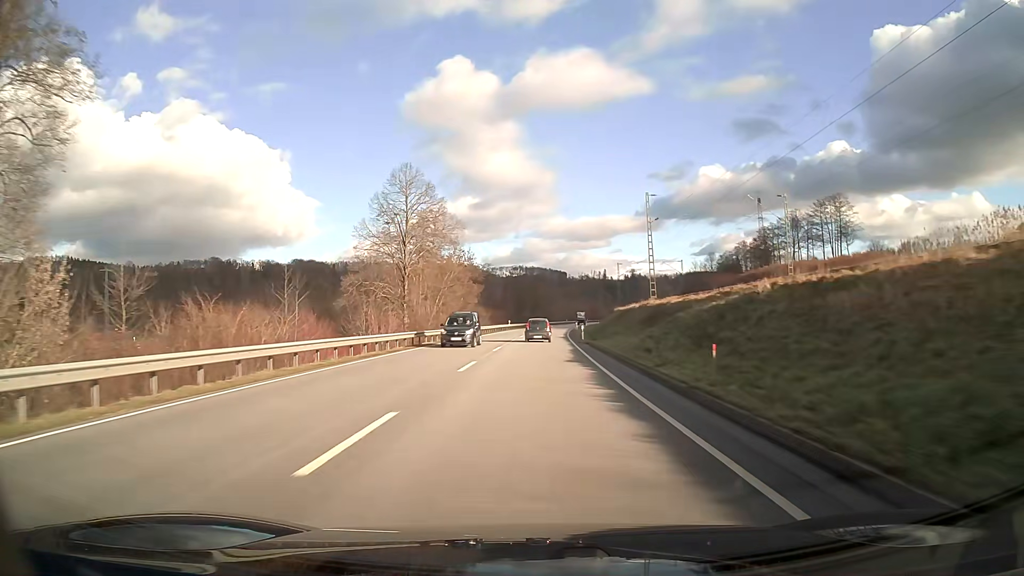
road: primary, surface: asphalt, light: Day
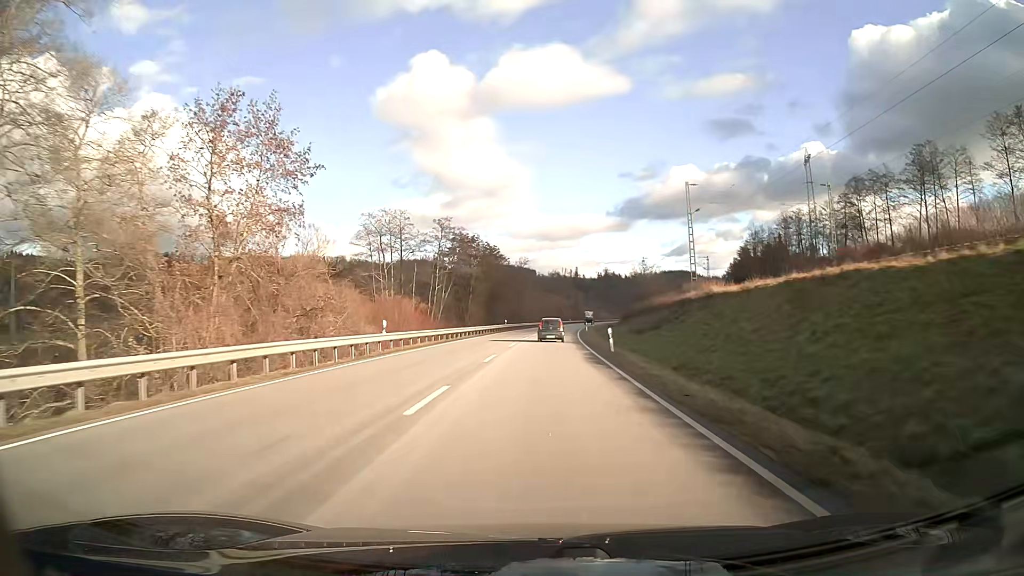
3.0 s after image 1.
(+1.5, +68.8) m; +3°
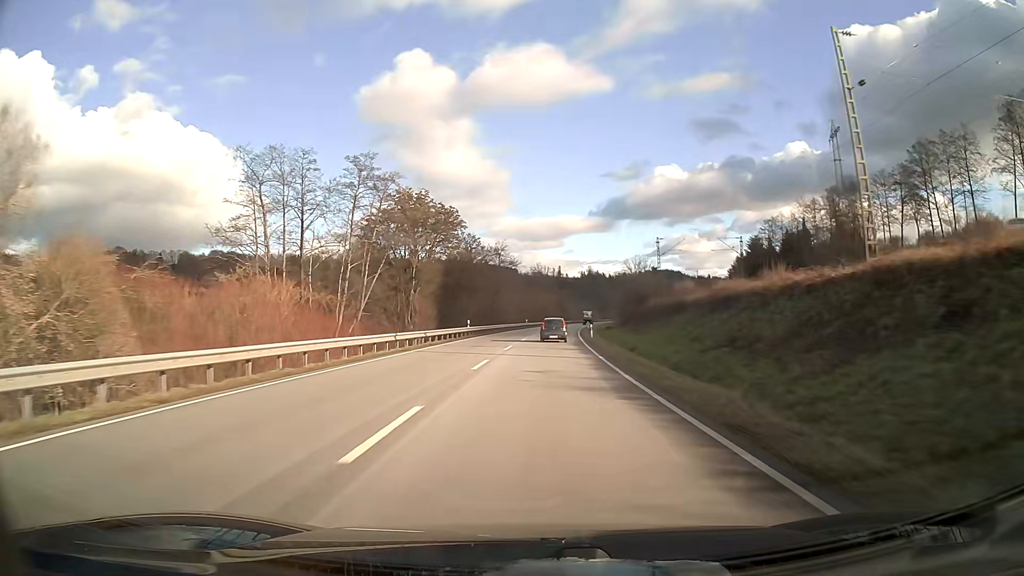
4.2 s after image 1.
(+0.4, +27.4) m; +1°
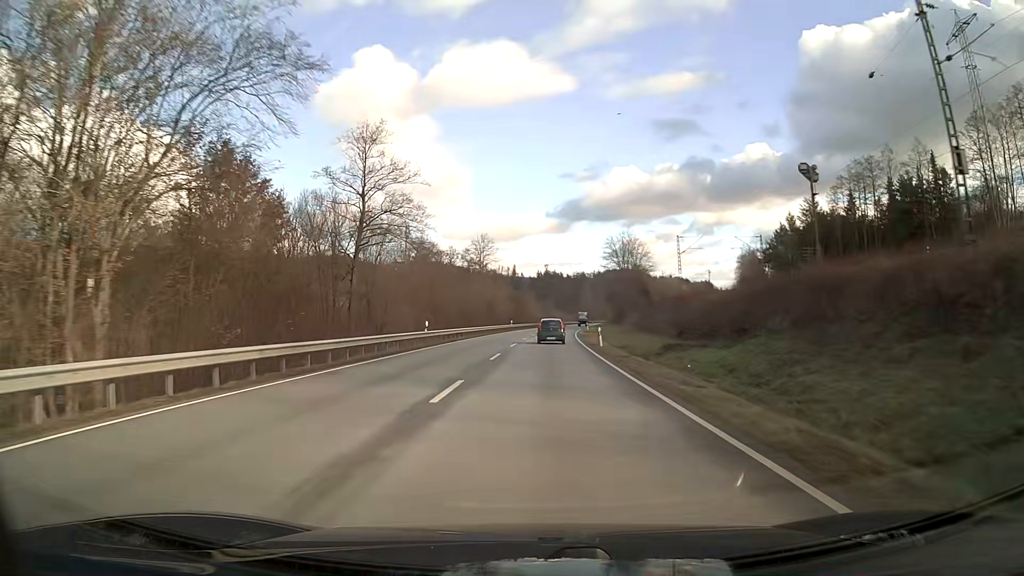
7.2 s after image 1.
(+2.3, +67.8) m; +4°
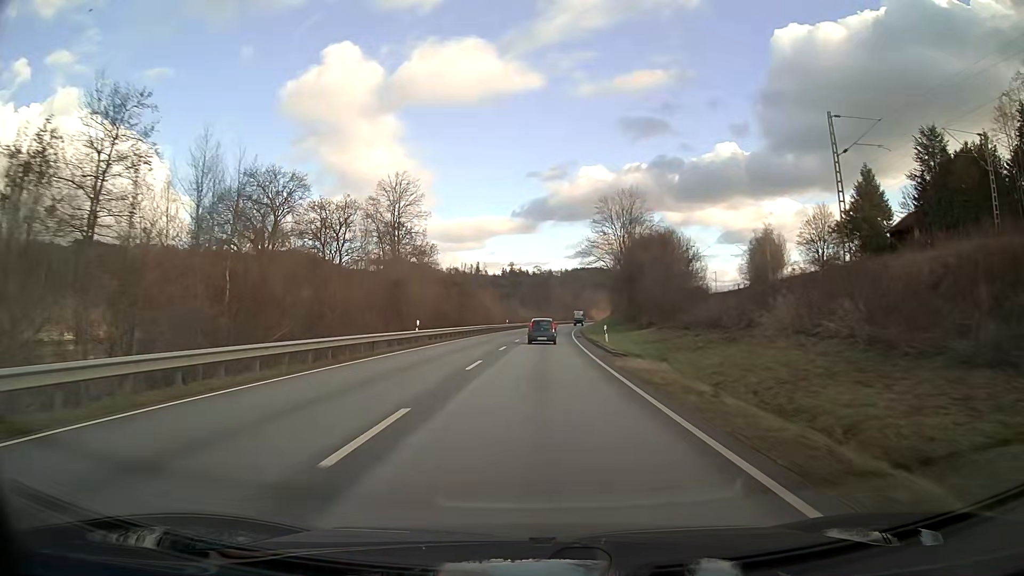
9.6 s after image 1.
(+1.4, +53.2) m; +3°
